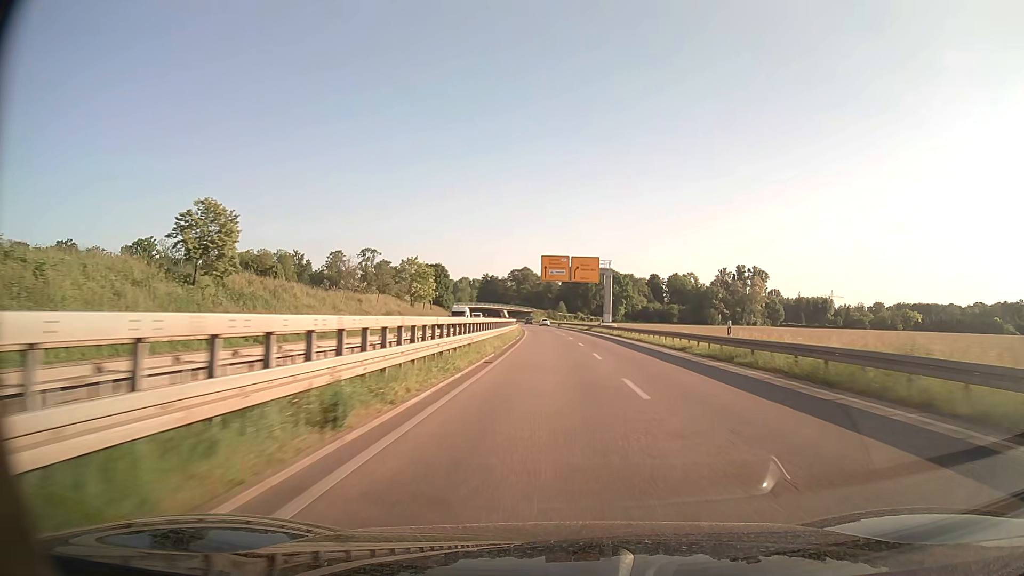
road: trunk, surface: asphalt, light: Day
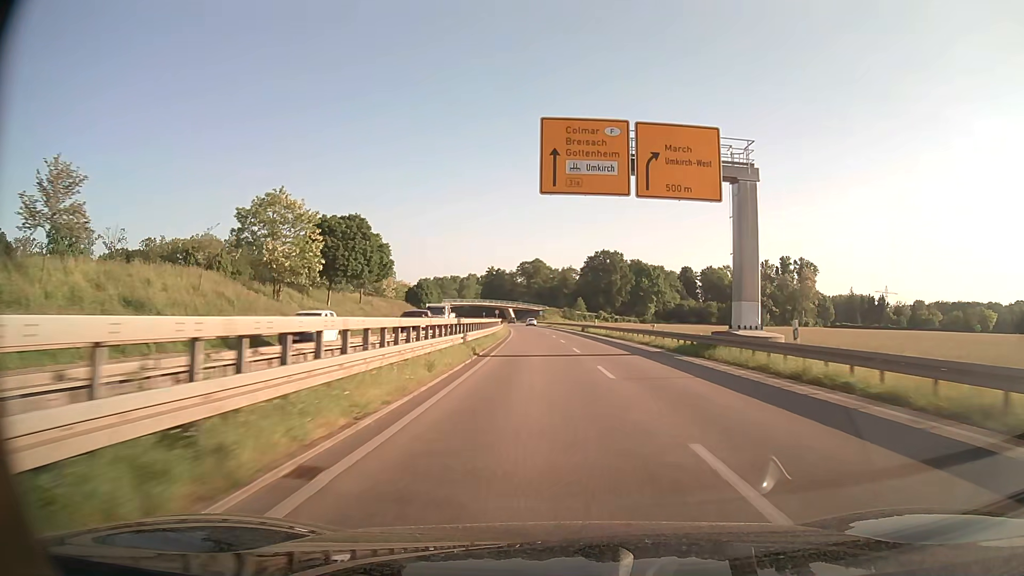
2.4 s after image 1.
(-0.4, +55.4) m; -1°
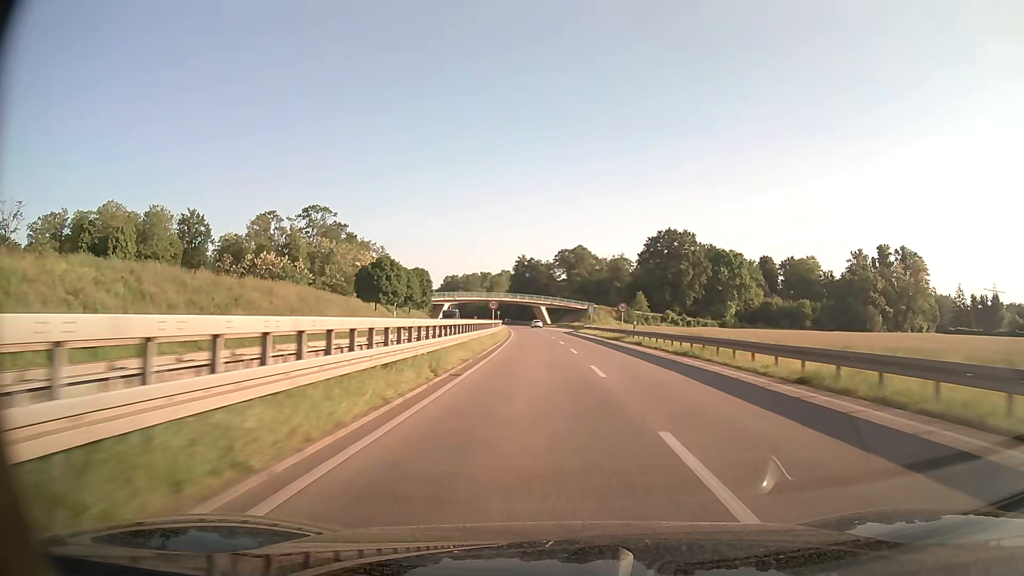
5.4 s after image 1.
(-2.2, +70.3) m; -4°
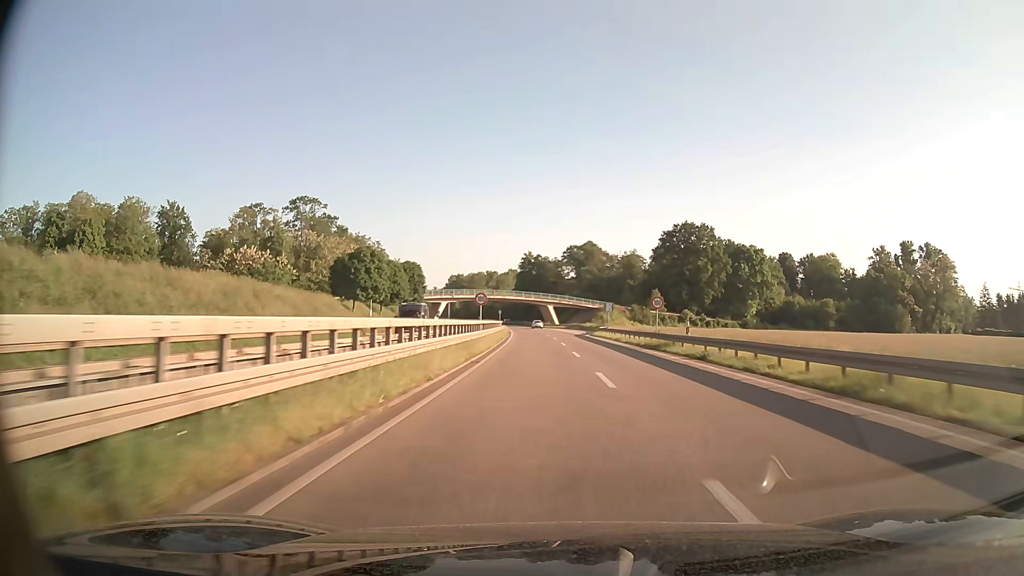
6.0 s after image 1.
(-0.1, +14.5) m; 0°
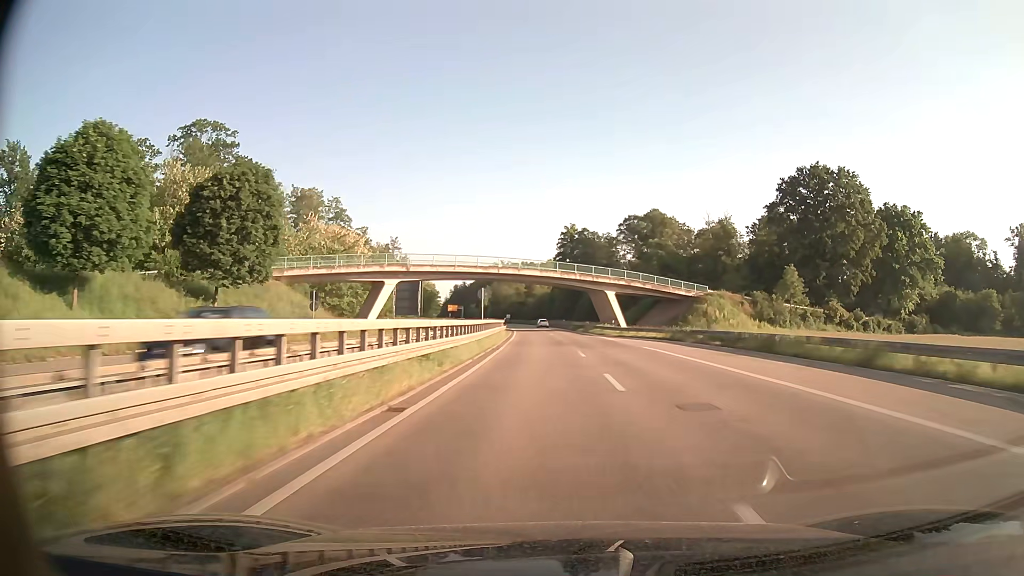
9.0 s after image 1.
(-2.4, +72.2) m; -4°
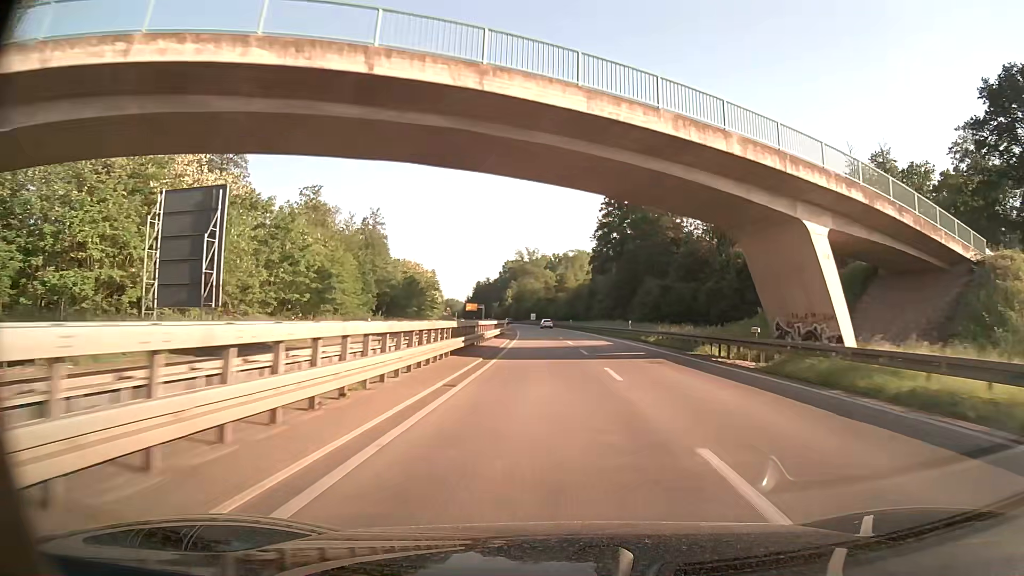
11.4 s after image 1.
(-1.5, +57.2) m; -3°
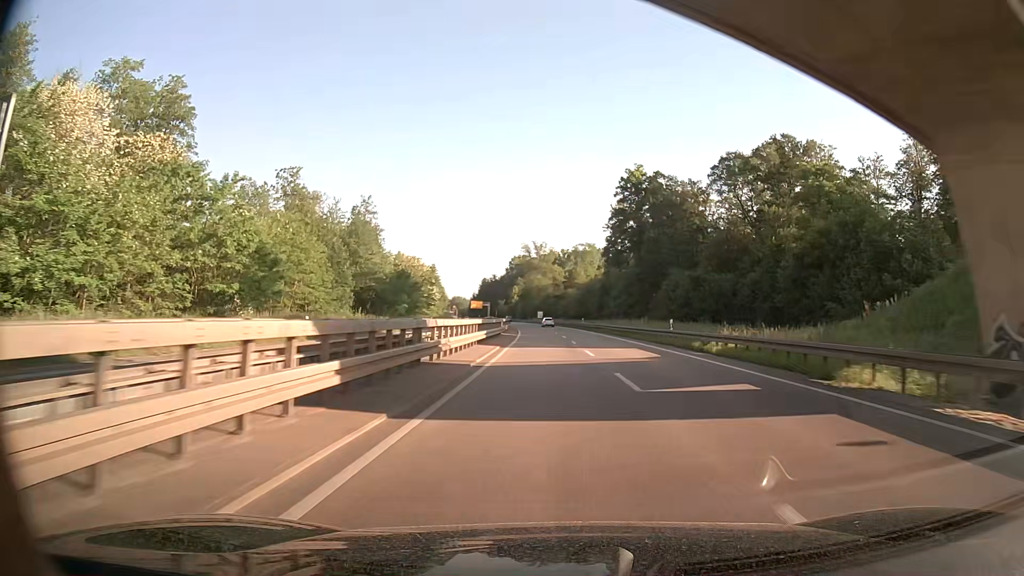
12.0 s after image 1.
(-0.1, +14.2) m; 0°
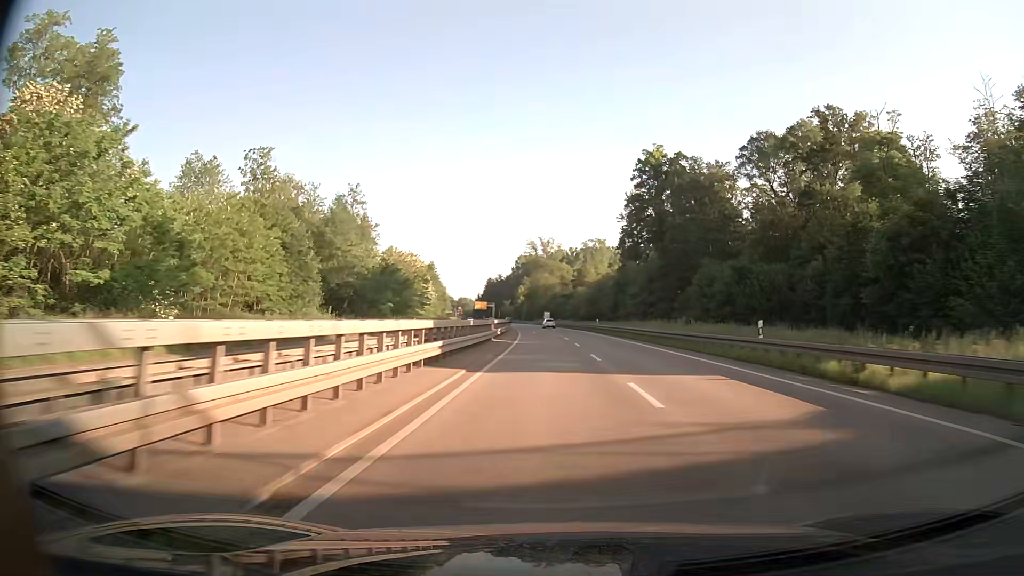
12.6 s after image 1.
(-0.1, +14.2) m; -1°
(0, +10) (0, +20) (-1, +30) (-1, +40) (-1, +50) (-2, +60) (-2, +70) (-3, +80) (-4, +90) (-5, +100) m
